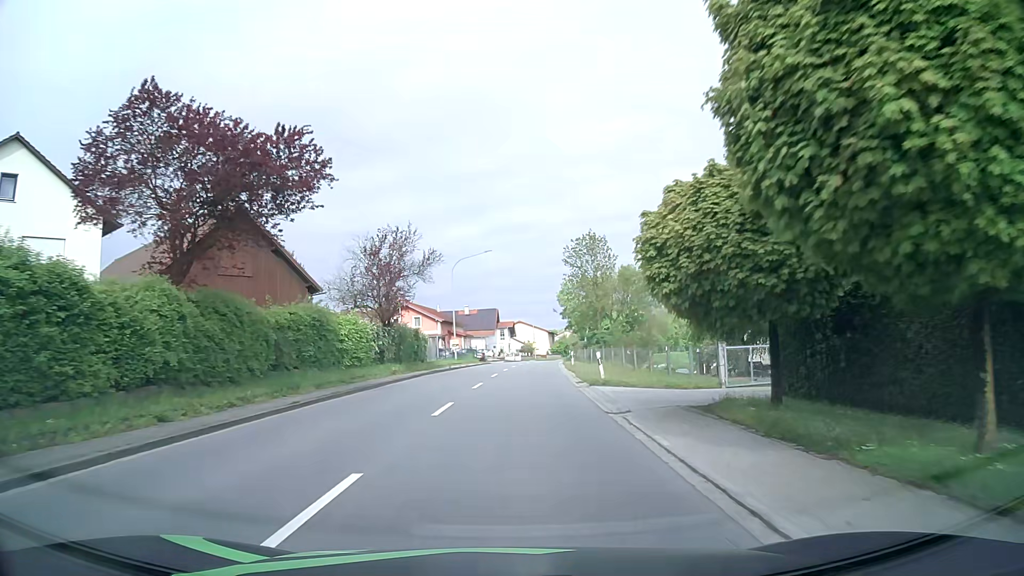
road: primary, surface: asphalt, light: Day
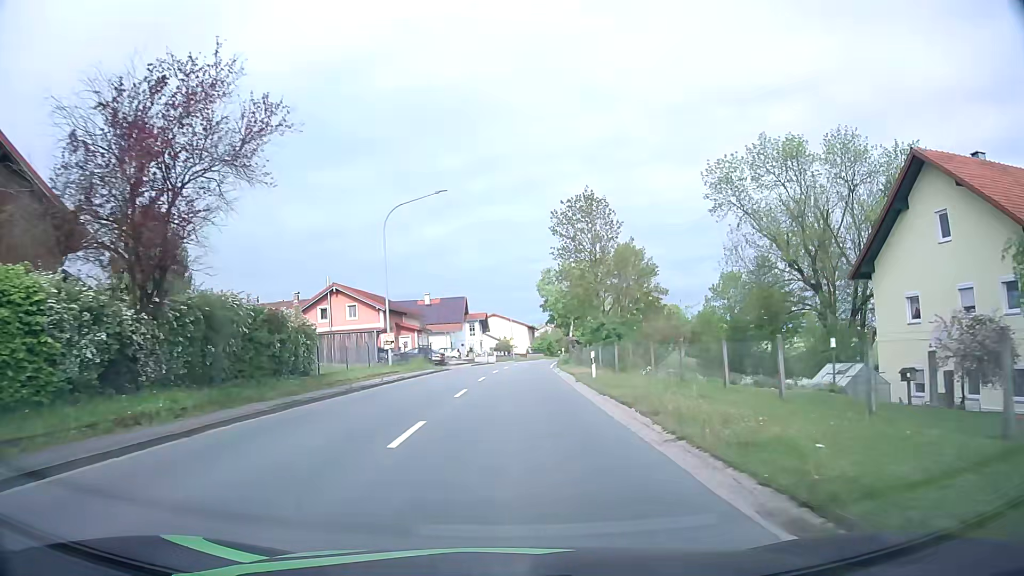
(+0.5, +22.3) m; +2°
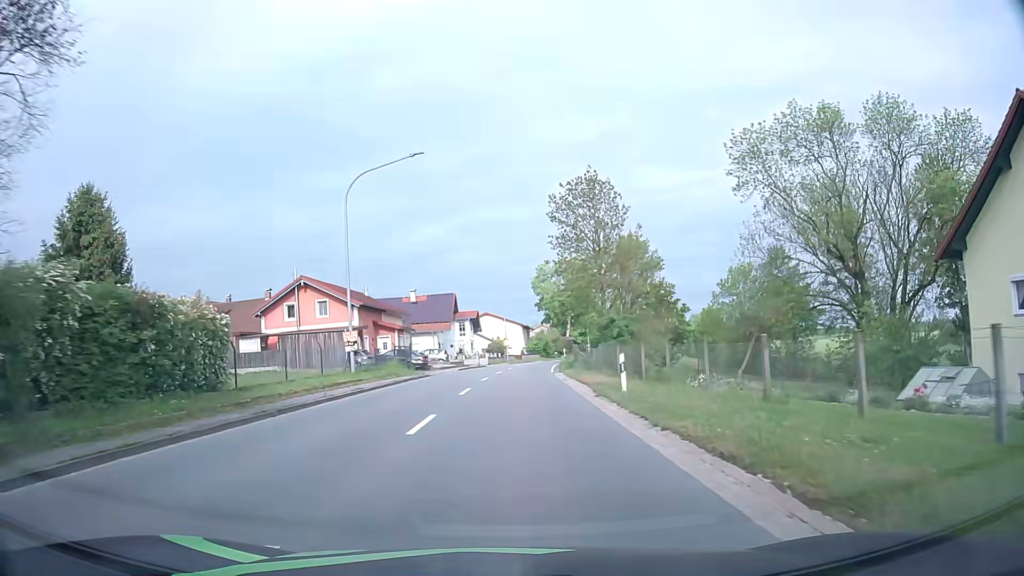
(0.0, +7.5) m; 0°
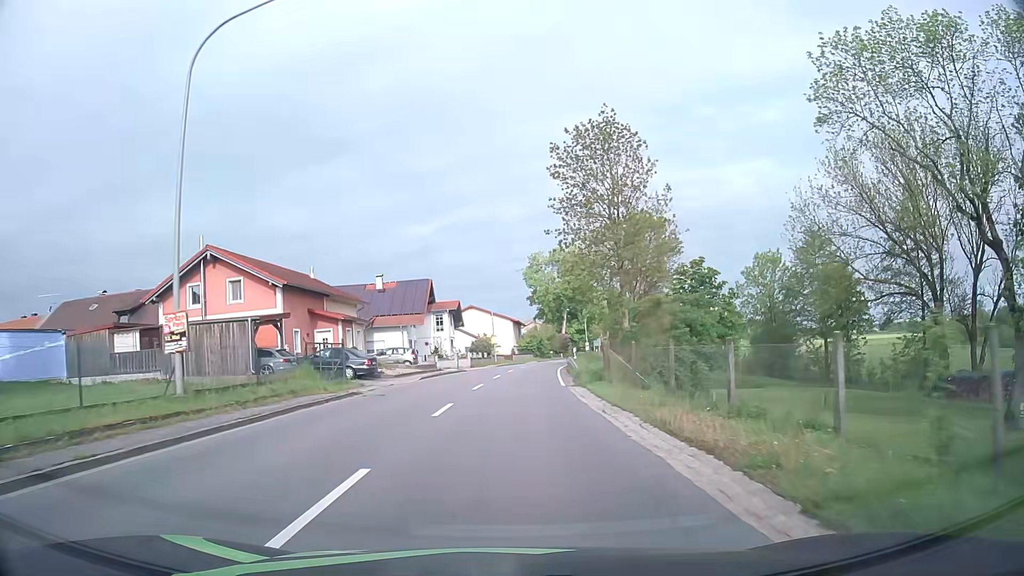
(+0.1, +15.1) m; +1°
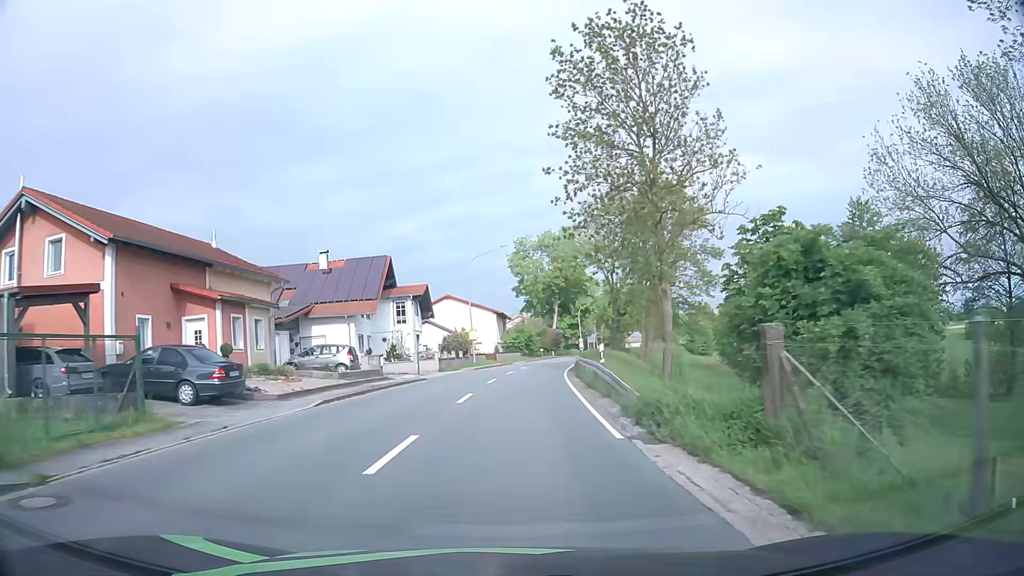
(+0.1, +15.2) m; +1°
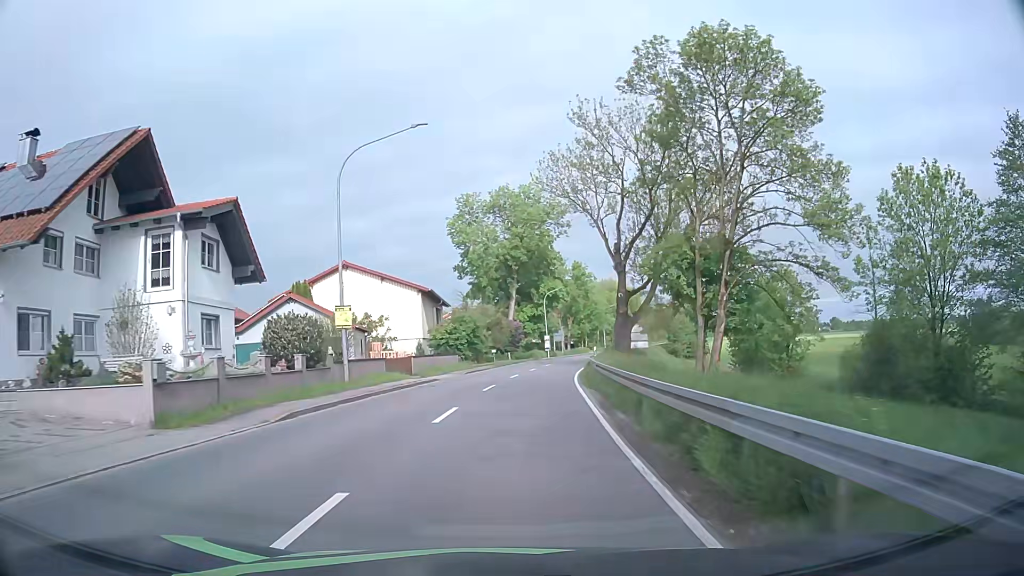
(+1.1, +31.0) m; +4°
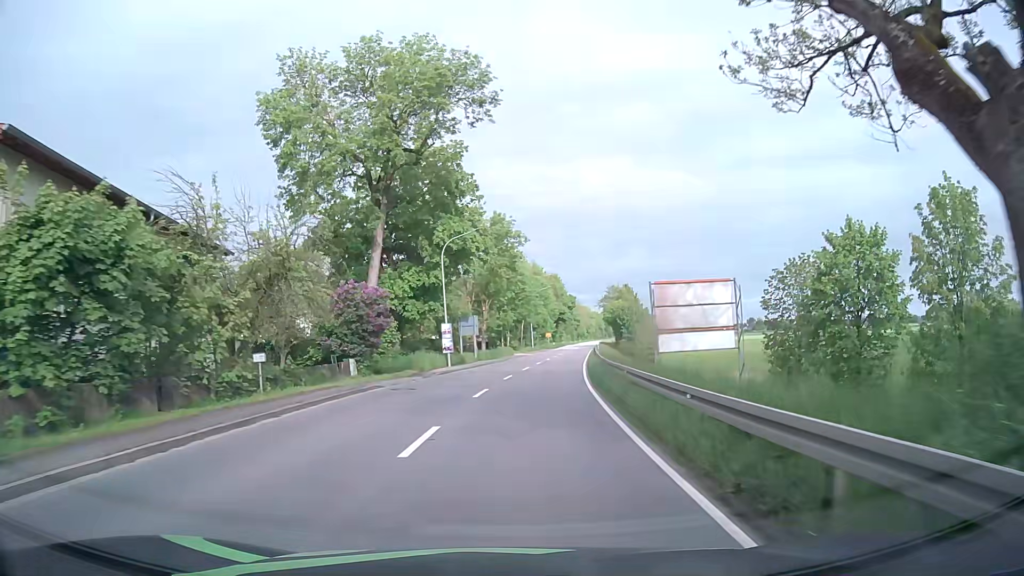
(+2.5, +40.0) m; +8°
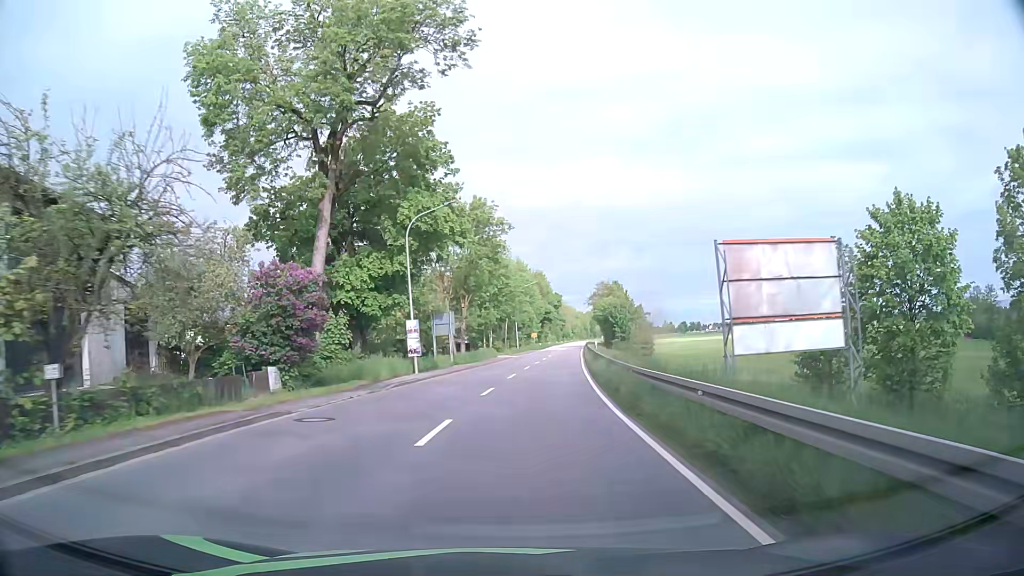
(+0.1, +8.1) m; +1°
(0, +10) (+1, +20) (+1, +30) (+2, +40) (+4, +50) (+5, +60) (+6, +70) (+7, +80) (+8, +90) (+10, +99) m
